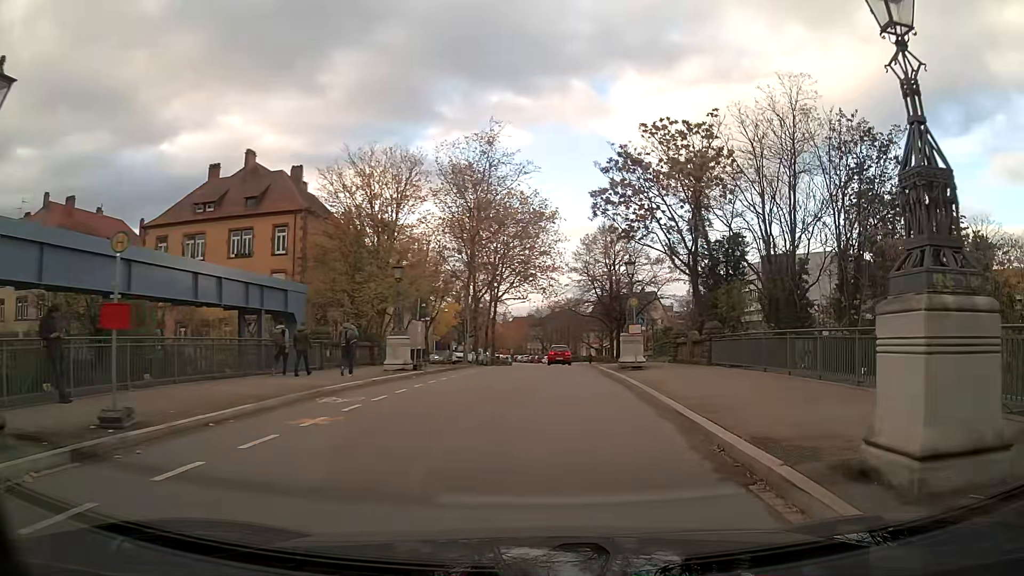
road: tertiary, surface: asphalt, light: Day
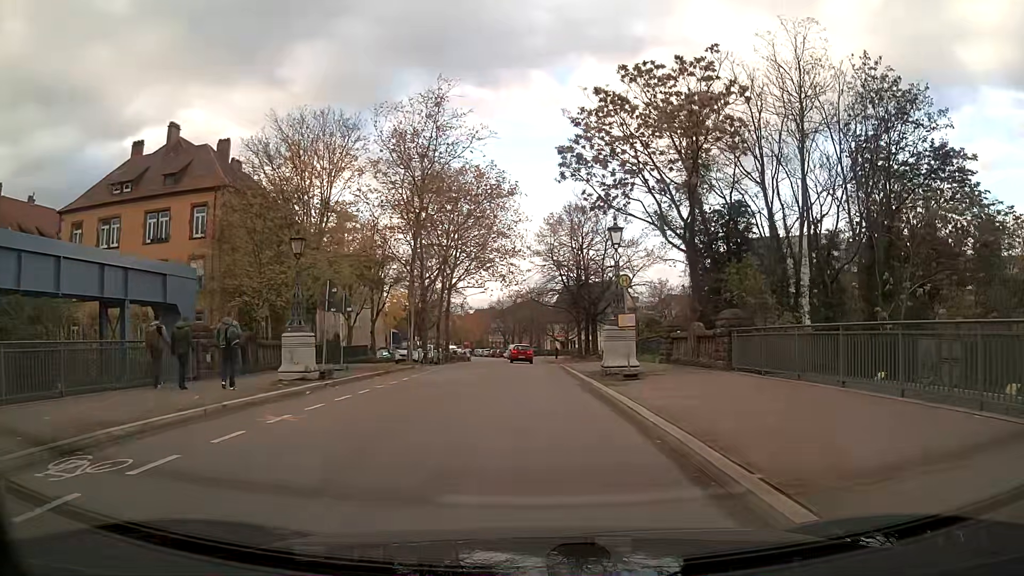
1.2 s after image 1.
(+0.2, +7.7) m; +2°
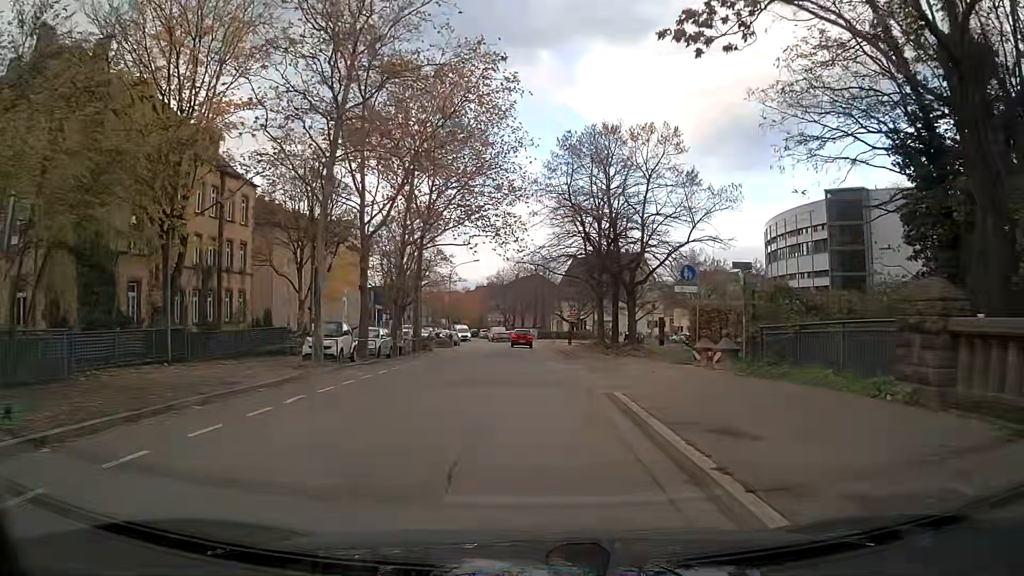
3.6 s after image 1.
(-0.1, +18.6) m; 0°
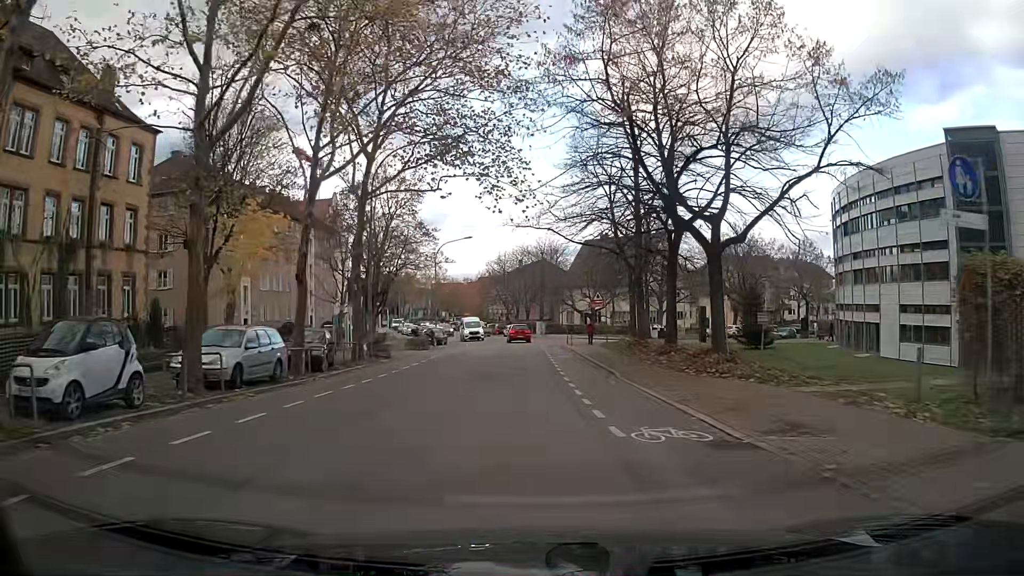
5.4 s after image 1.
(-0.1, +16.2) m; 0°
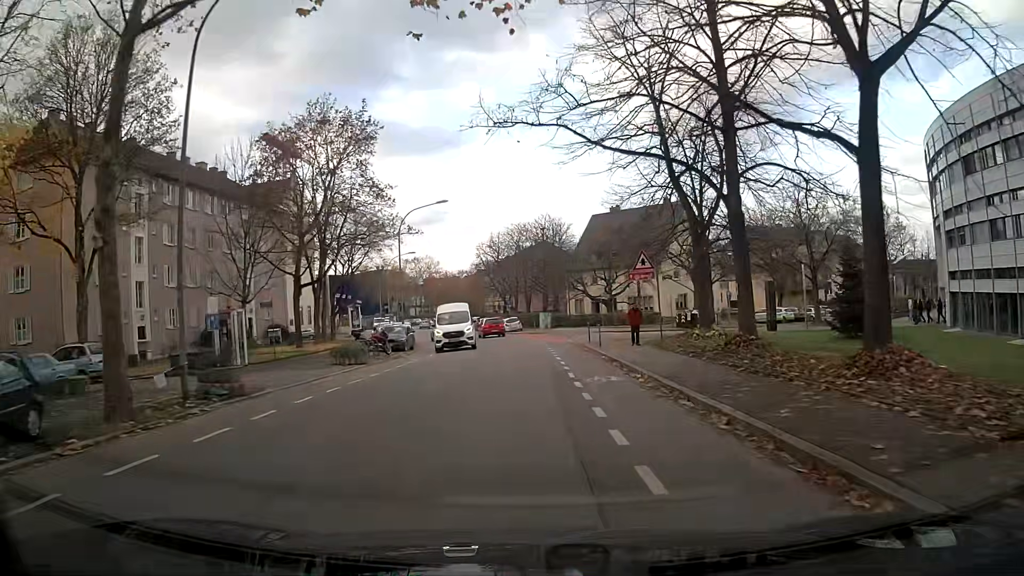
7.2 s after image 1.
(0.0, +17.3) m; 0°
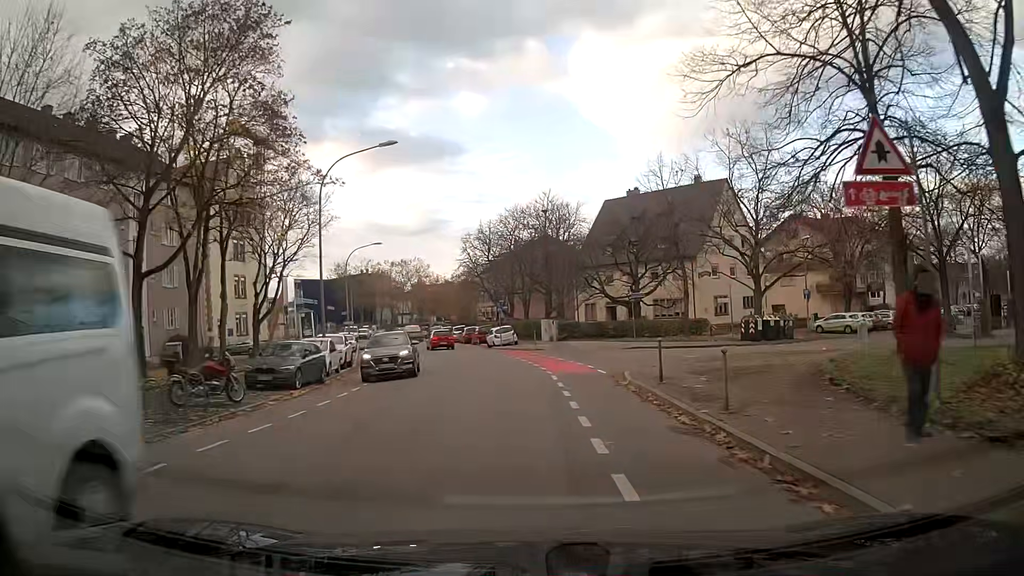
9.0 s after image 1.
(0.0, +17.9) m; 0°
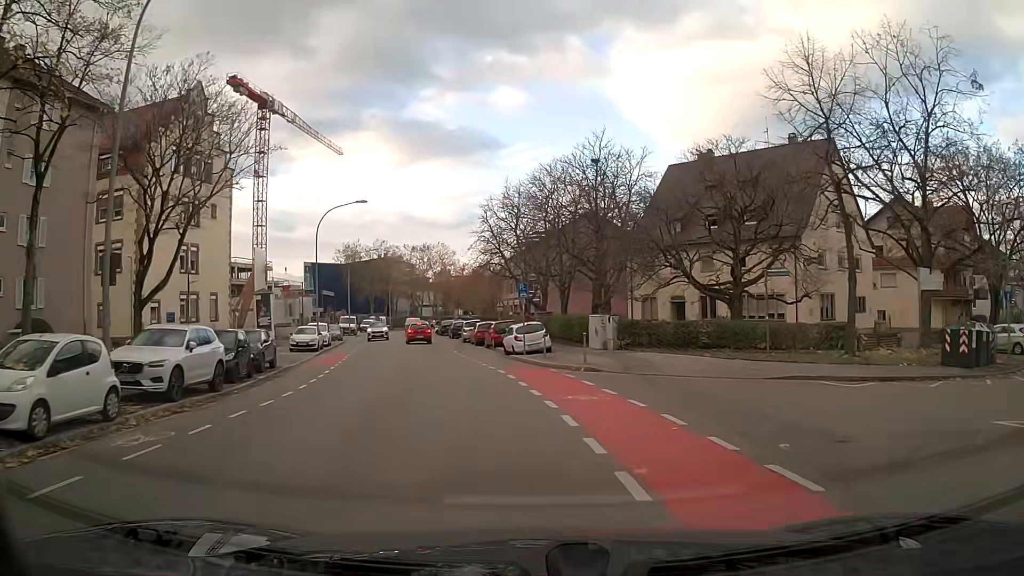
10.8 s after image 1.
(-0.6, +17.9) m; -4°
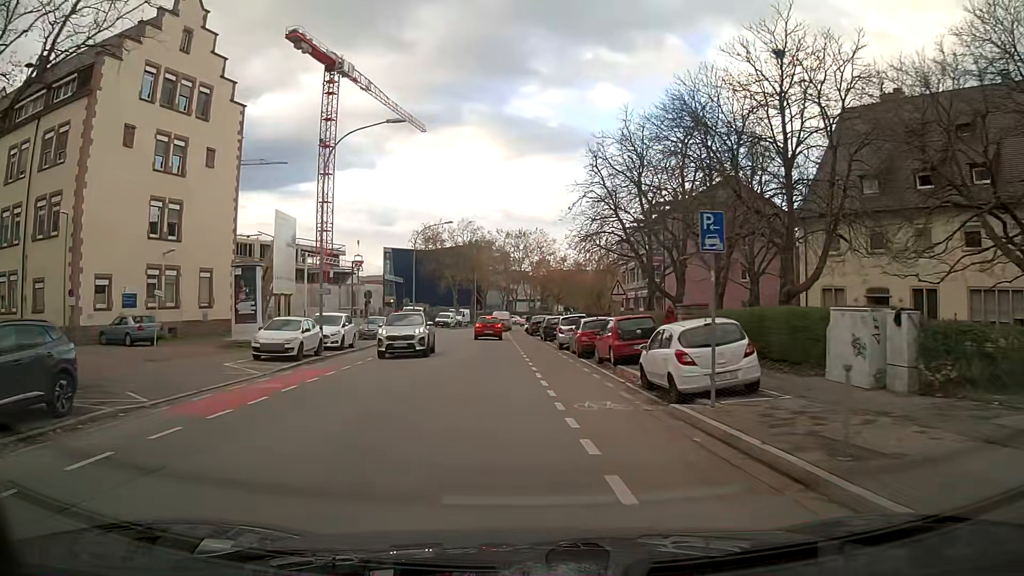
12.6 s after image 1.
(-1.3, +17.9) m; -8°
